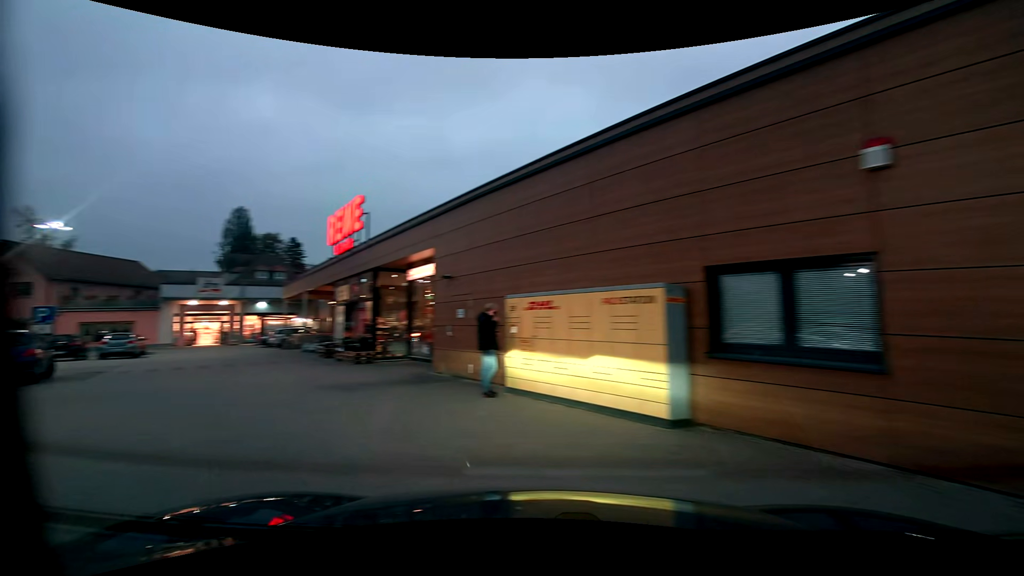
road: service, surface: paving_stones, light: Dusk
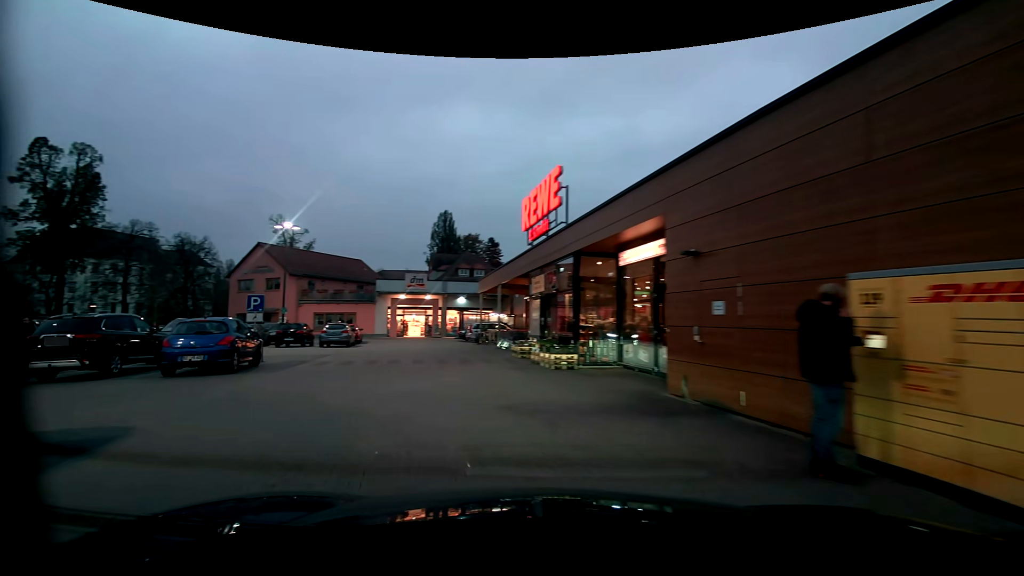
(-0.8, +4.1) m; -19°
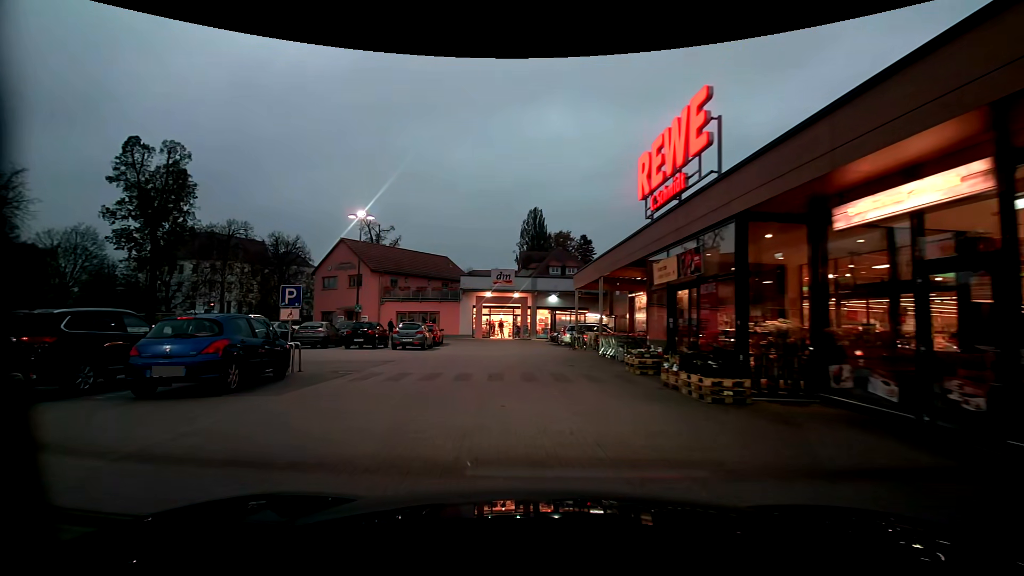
(-0.6, +5.0) m; -11°
